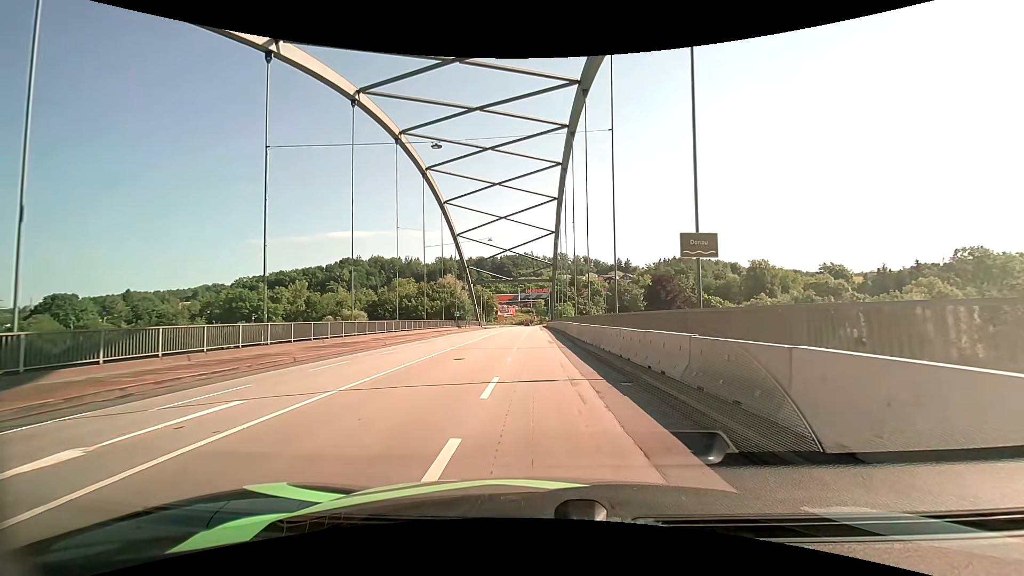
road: primary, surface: asphalt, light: Day
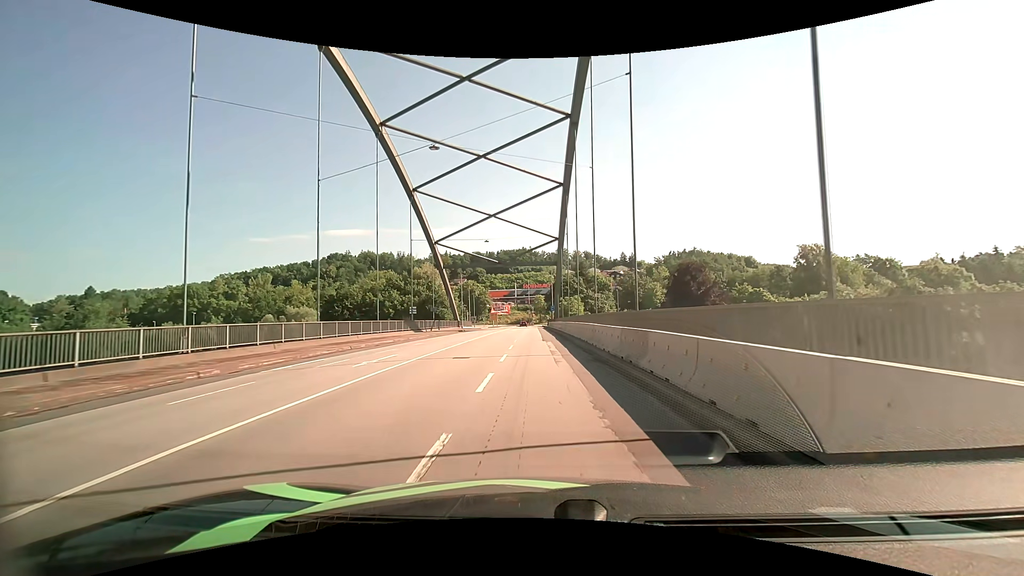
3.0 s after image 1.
(-0.2, +29.8) m; 0°
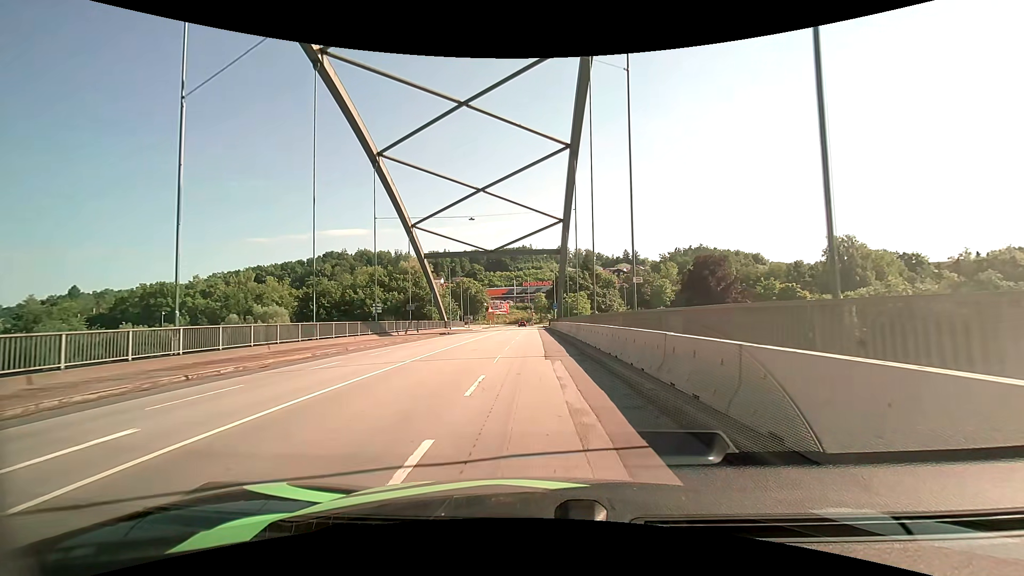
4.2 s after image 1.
(-0.1, +12.4) m; -1°
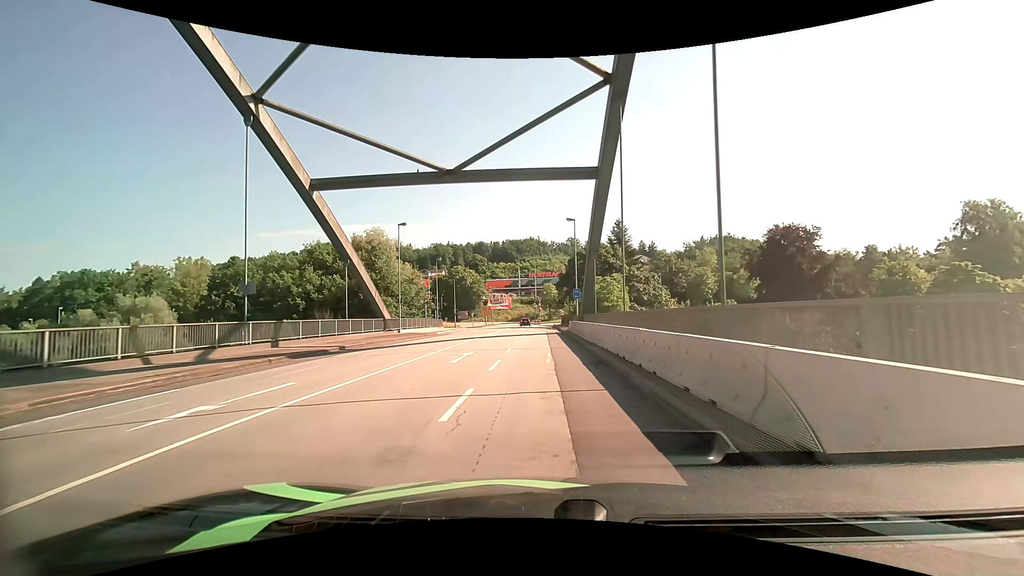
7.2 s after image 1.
(-0.2, +32.4) m; -1°
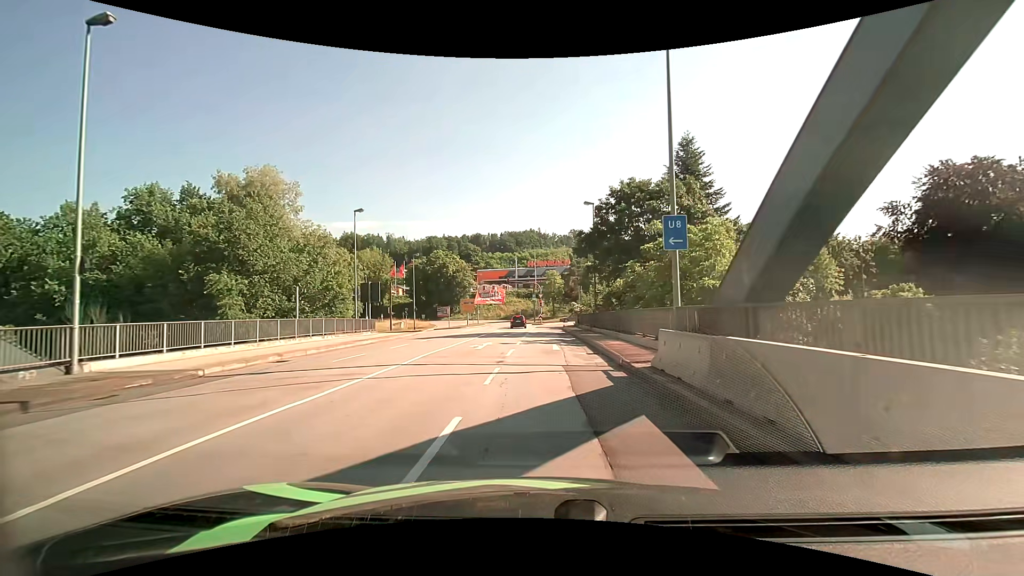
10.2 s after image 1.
(0.0, +32.8) m; 0°
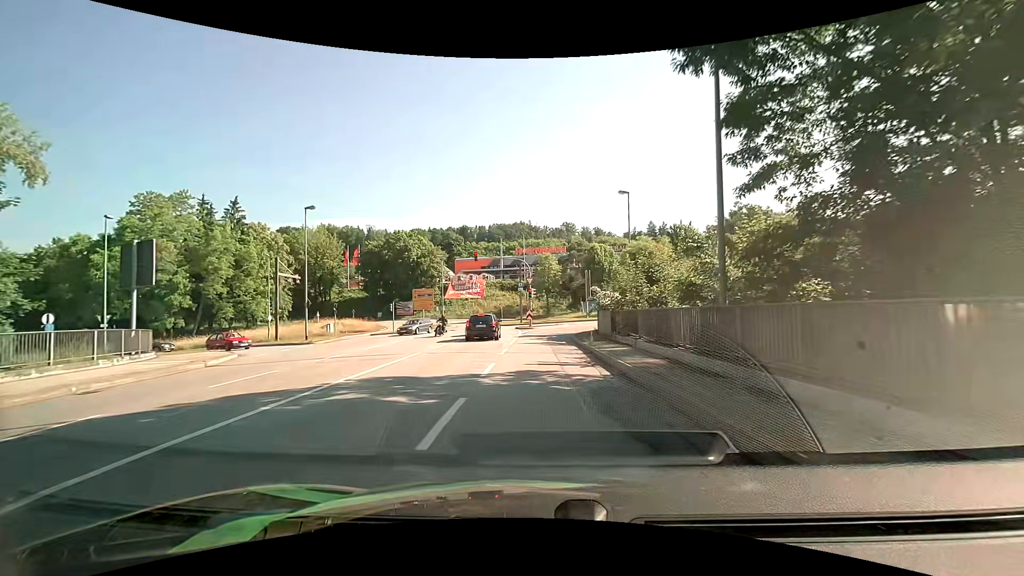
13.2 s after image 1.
(+0.2, +28.6) m; +1°
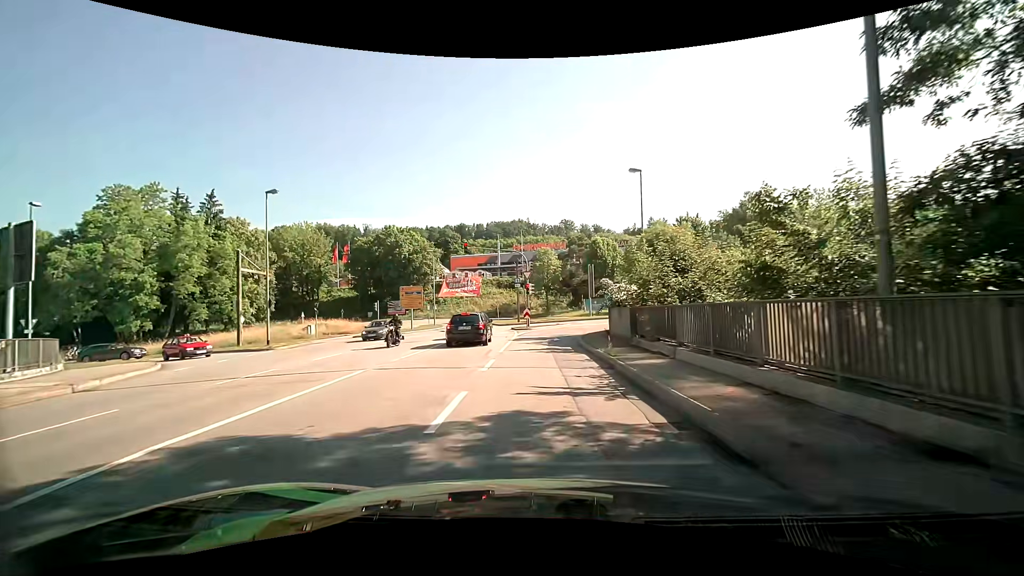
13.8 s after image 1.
(0.0, +5.1) m; 0°
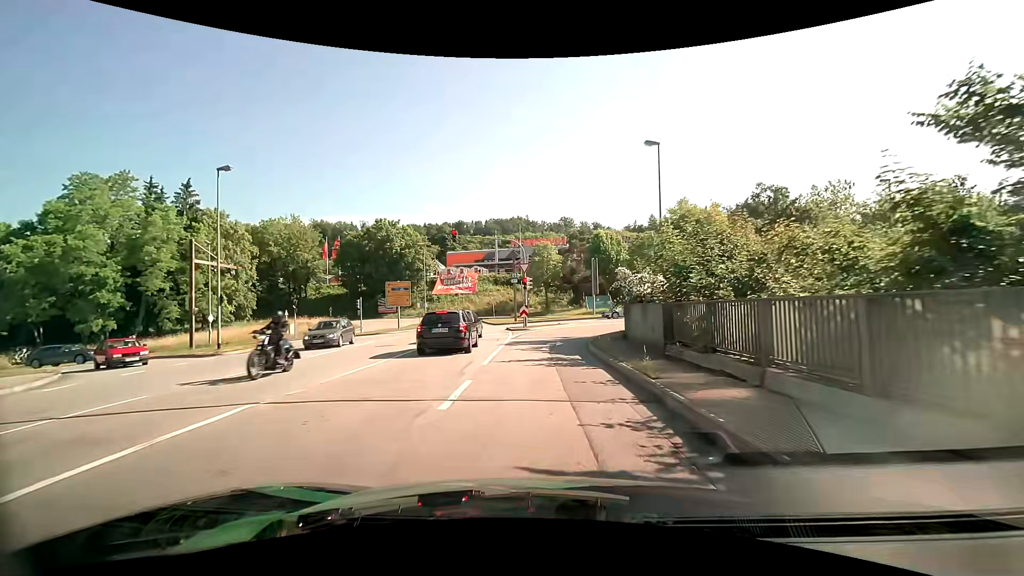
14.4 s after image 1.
(0.0, +4.8) m; 0°
(0, +10) (0, +20) (+3, +29) (+10, +36) (+20, +40) (+29, +43) (+39, +45) (+49, +47) (+58, +50) (+68, +52) m
